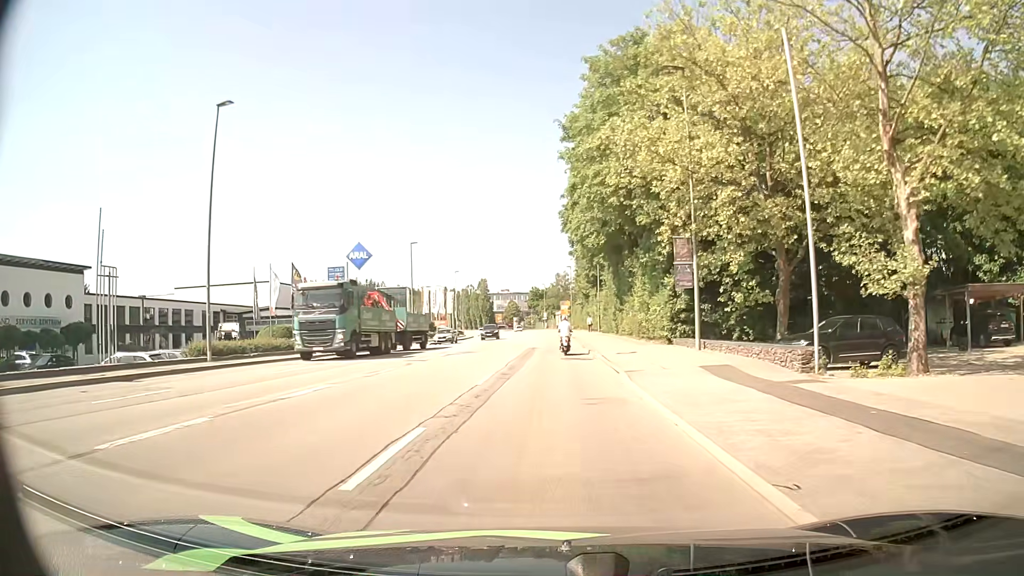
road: tertiary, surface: asphalt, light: Day
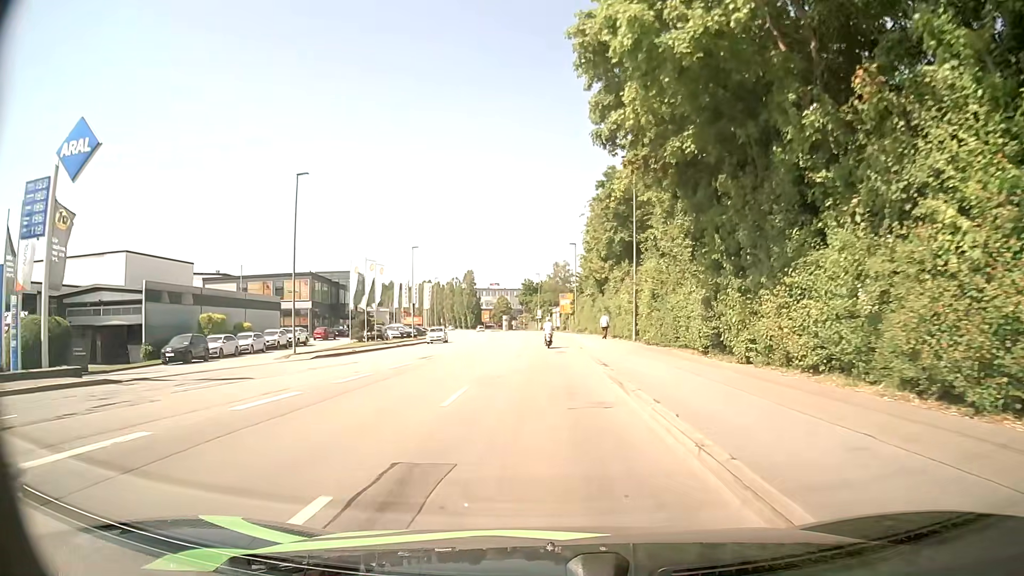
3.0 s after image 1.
(0.0, +32.0) m; 0°
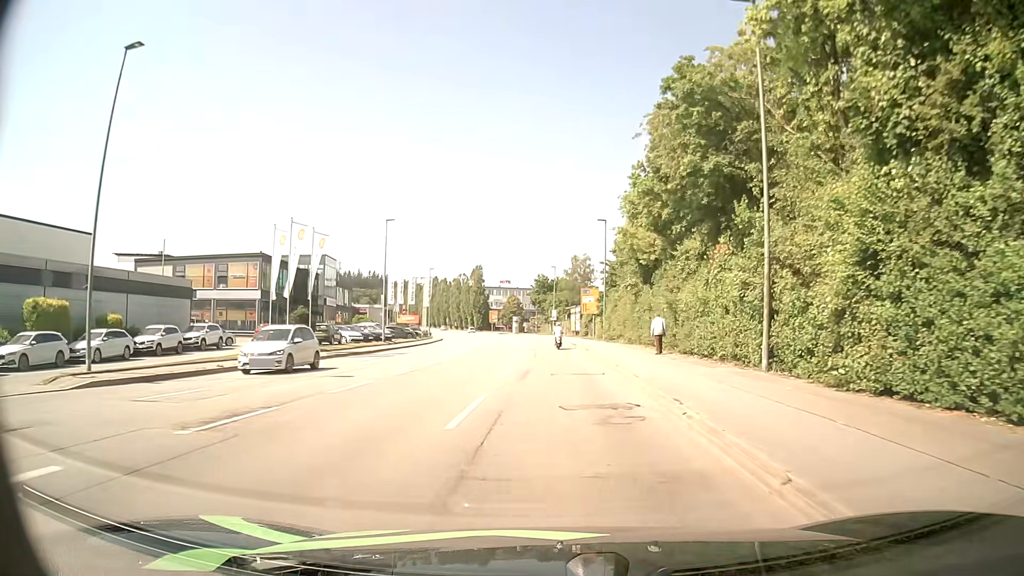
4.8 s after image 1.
(-0.2, +20.0) m; -1°
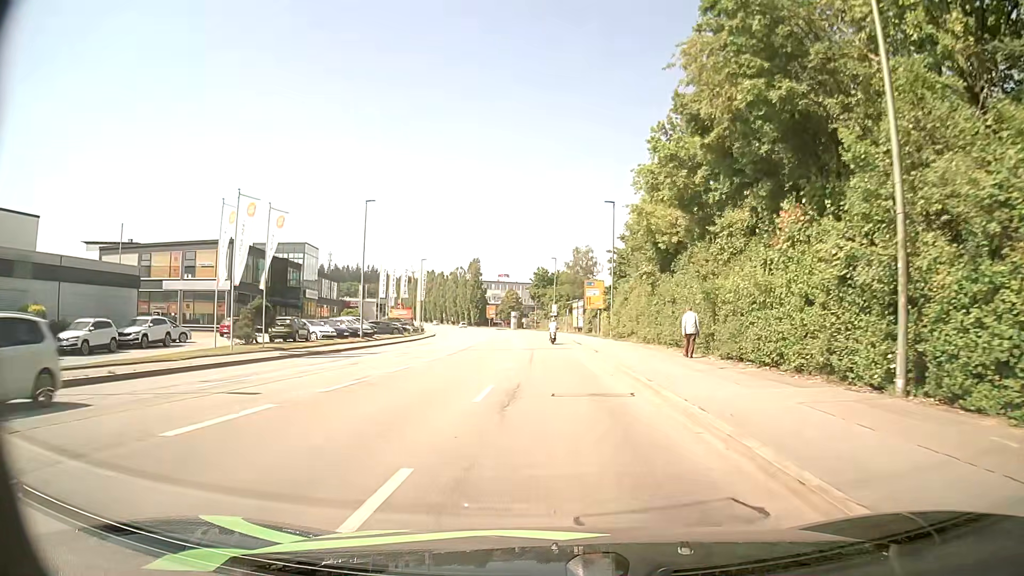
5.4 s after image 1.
(-0.1, +6.8) m; -1°
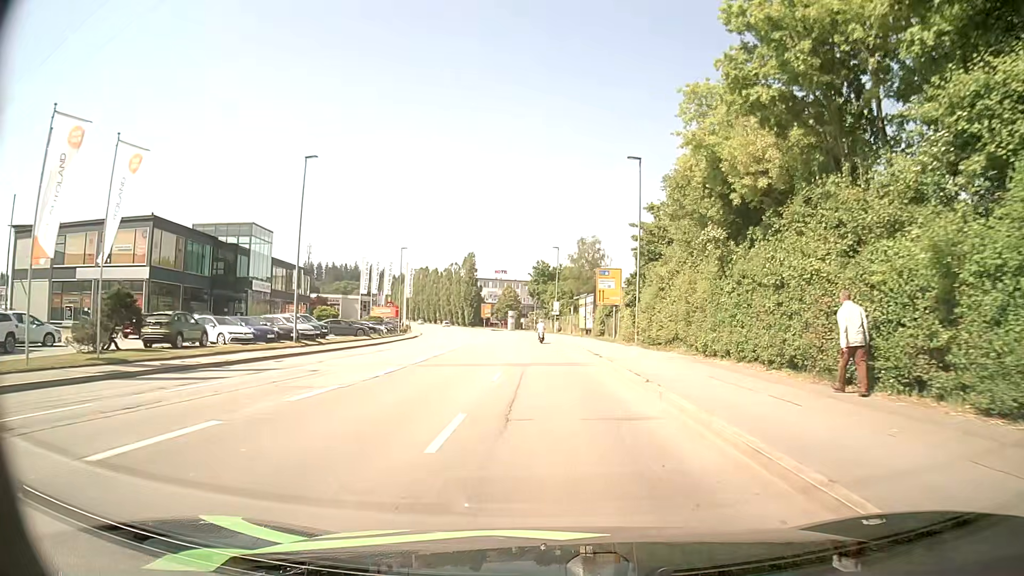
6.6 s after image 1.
(+0.1, +13.8) m; 0°
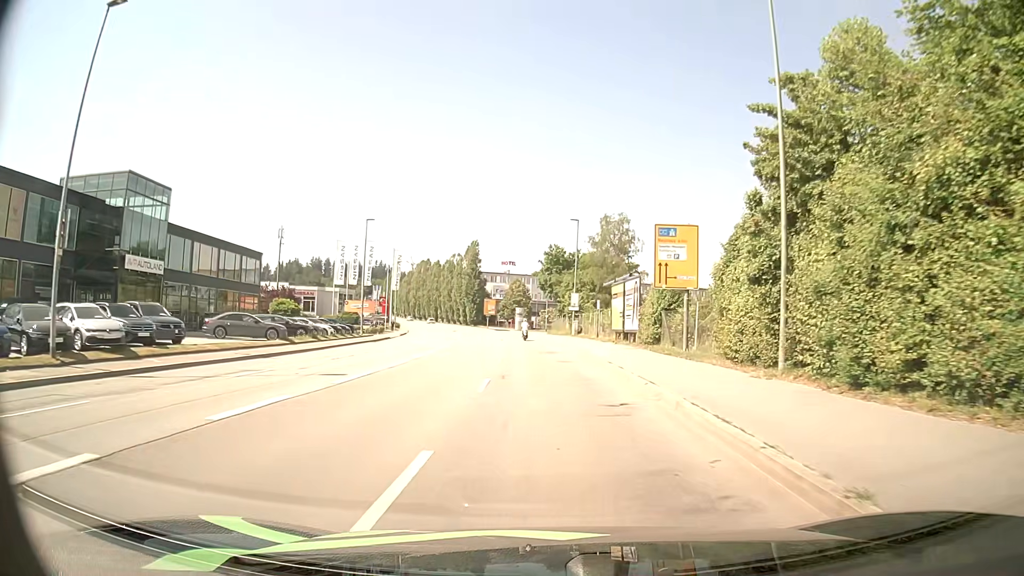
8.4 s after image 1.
(-0.2, +21.2) m; -1°
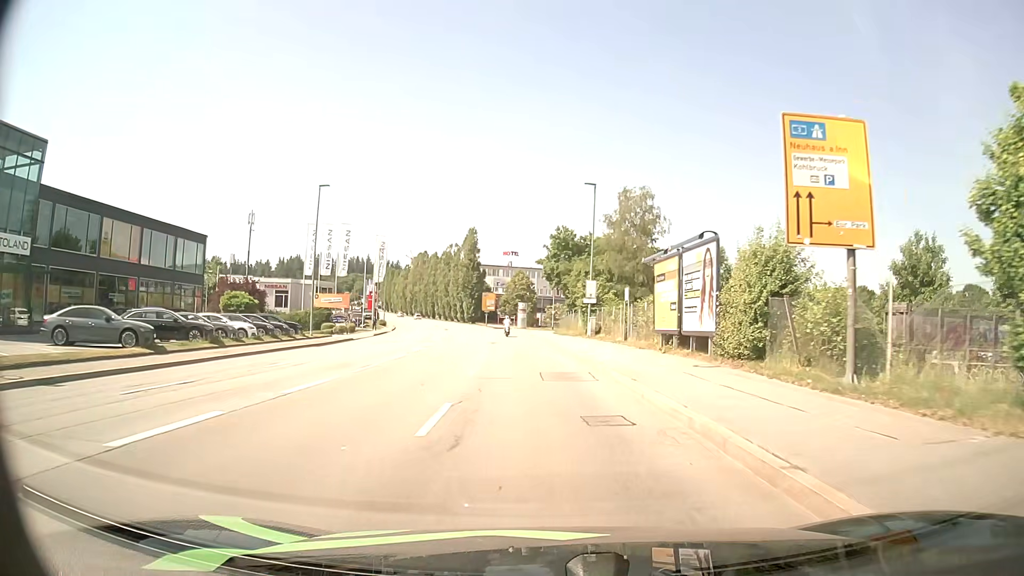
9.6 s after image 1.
(-0.1, +14.4) m; -1°
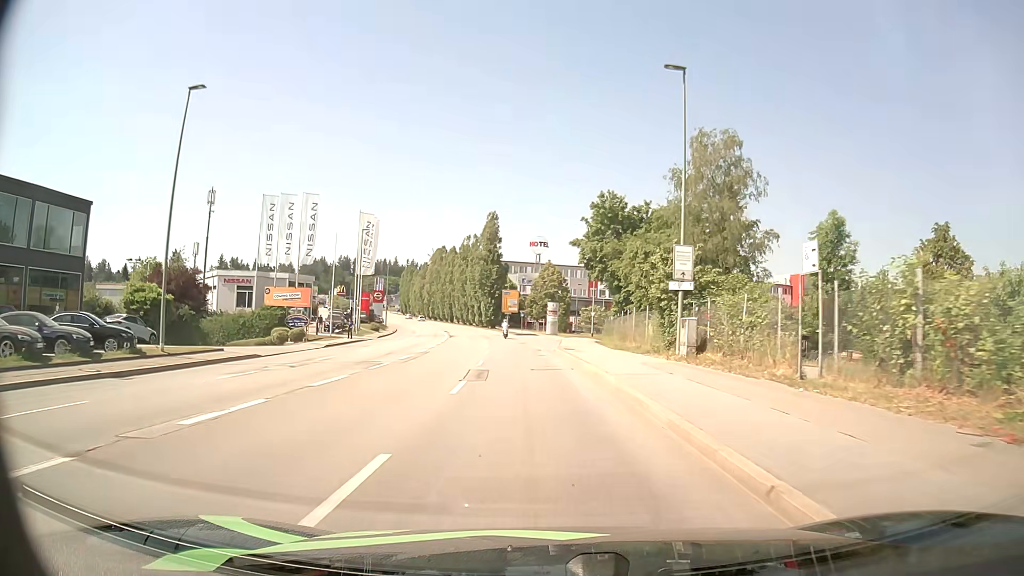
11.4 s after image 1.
(-0.4, +22.1) m; -2°
(0, +10) (0, +20) (-1, +30) (-2, +40) (-2, +50) (-4, +60) (-5, +70) (-7, +80) (-9, +89) (-11, +99) m
